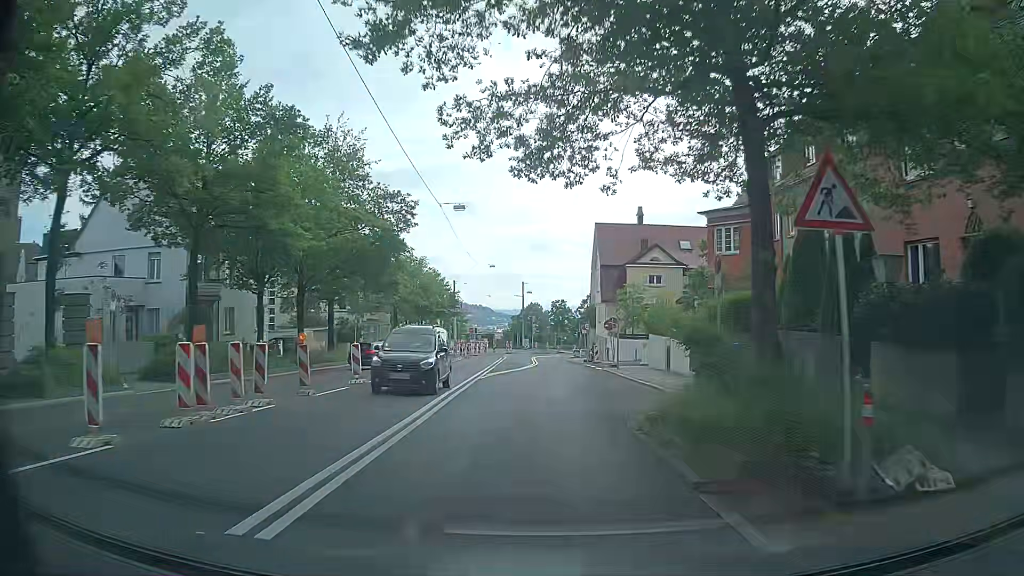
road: secondary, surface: asphalt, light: Day
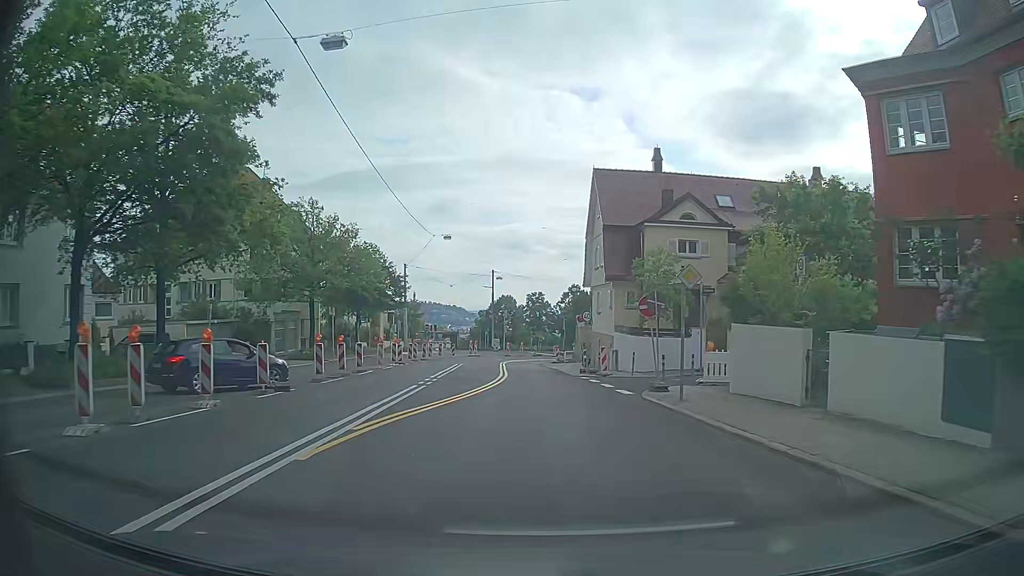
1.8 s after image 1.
(+0.9, +18.8) m; +4°
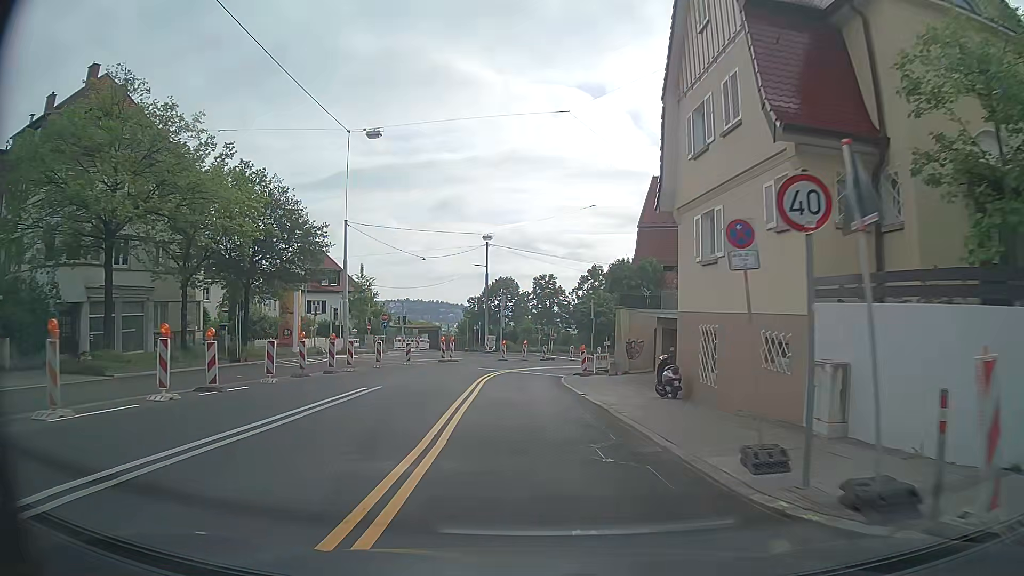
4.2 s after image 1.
(0.0, +25.2) m; -1°
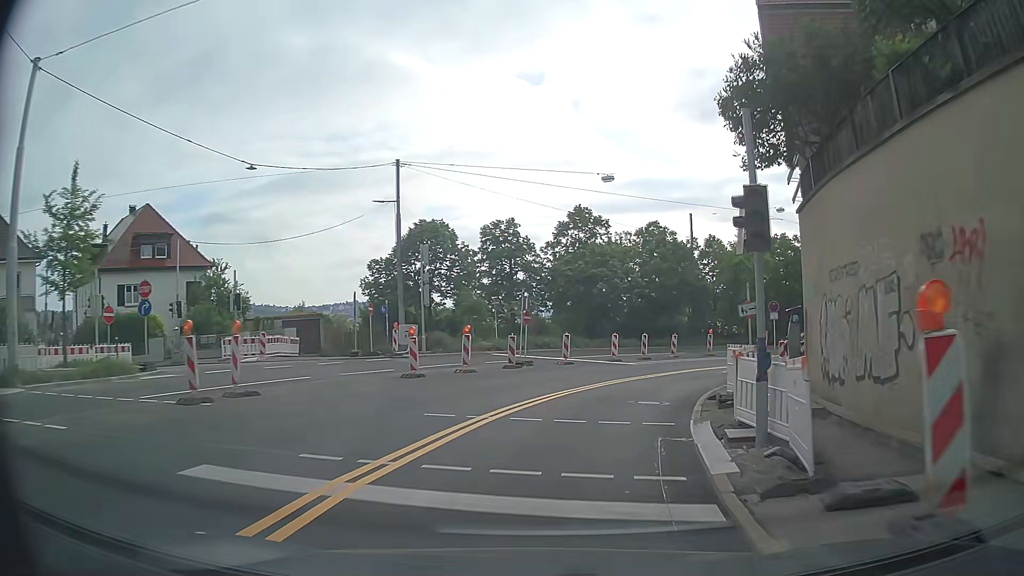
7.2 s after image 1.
(-0.3, +30.9) m; +4°
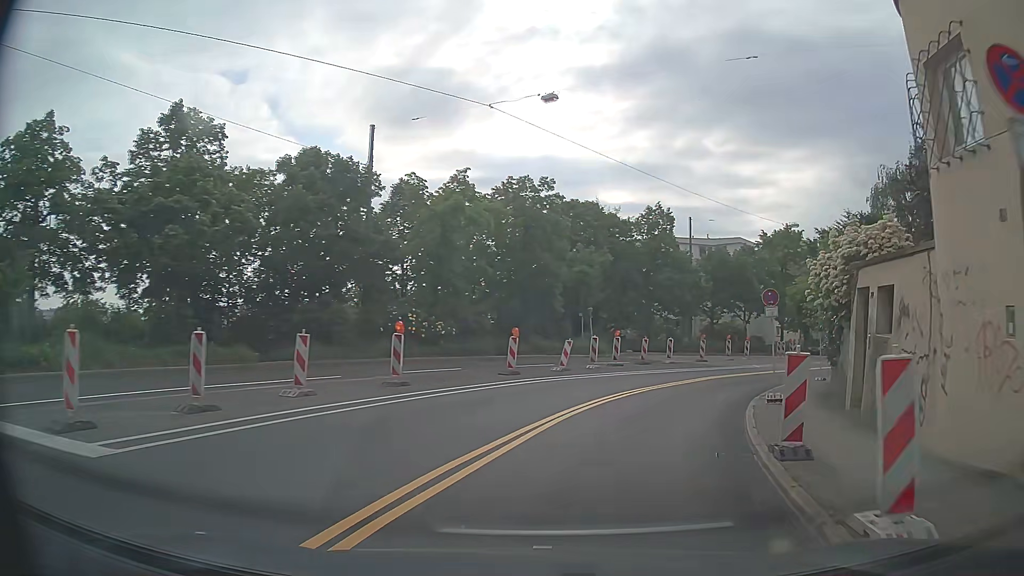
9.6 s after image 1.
(+5.3, +23.3) m; +27°
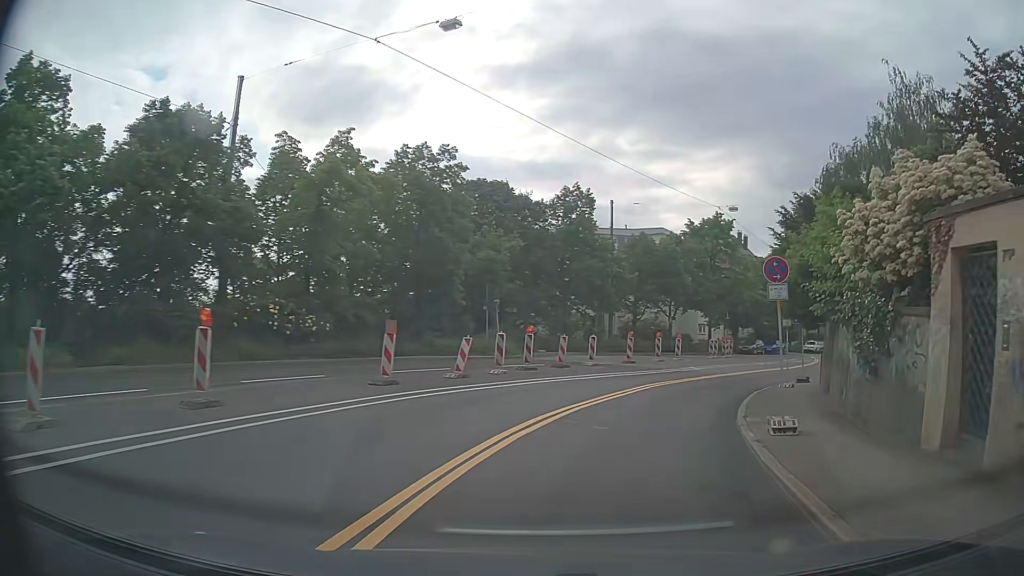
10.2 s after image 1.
(+0.4, +6.0) m; +8°
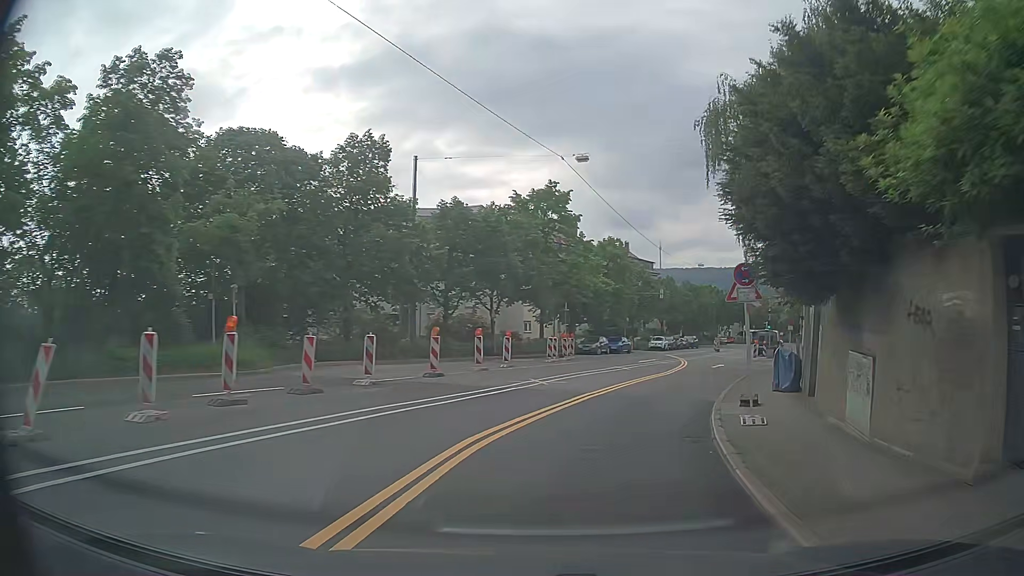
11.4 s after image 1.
(+1.7, +11.9) m; +15°
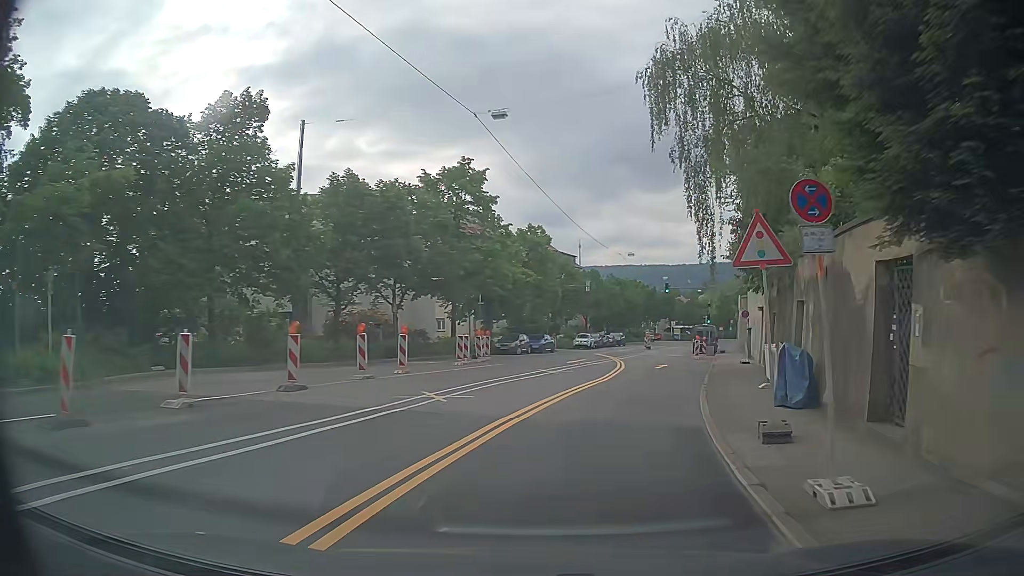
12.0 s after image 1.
(+0.4, +6.1) m; +7°
(+1, +10) (+3, +20) (+5, +29) (+7, +39) (+9, +49) (+12, +59) (+15, +68) (+17, +78) (+20, +88) (+24, +97) m
